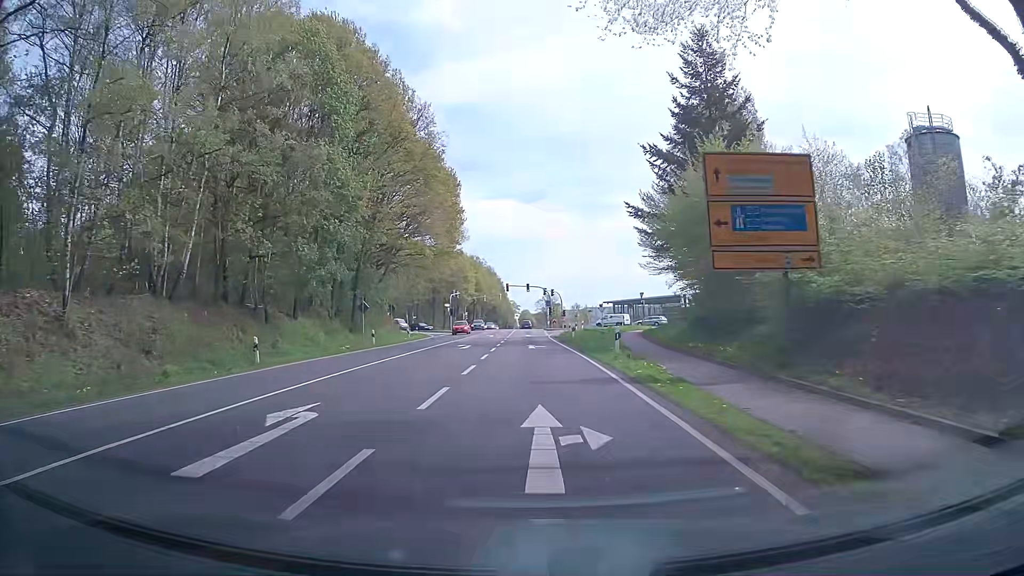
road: primary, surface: asphalt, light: Day
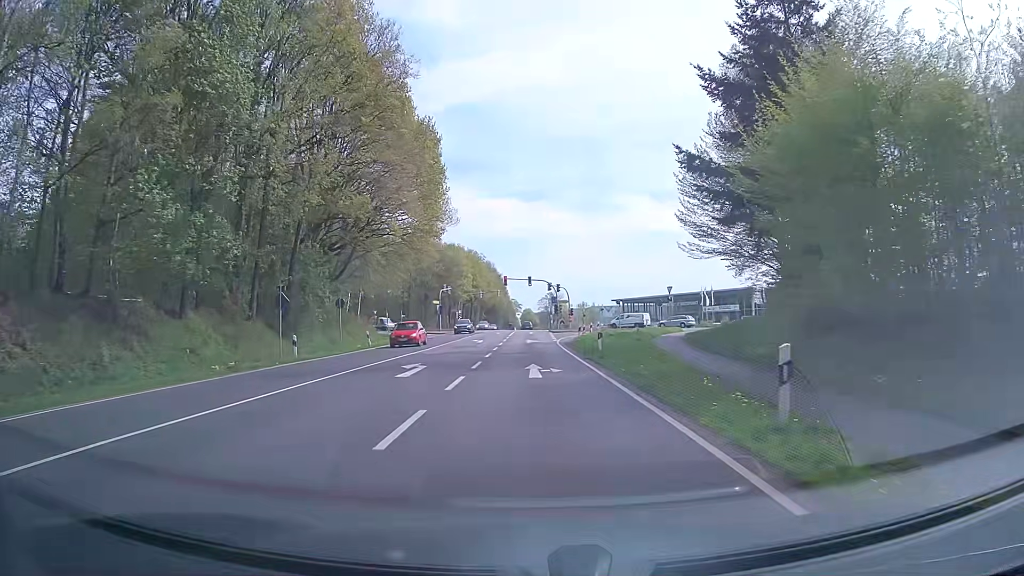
(0.0, +15.2) m; +1°
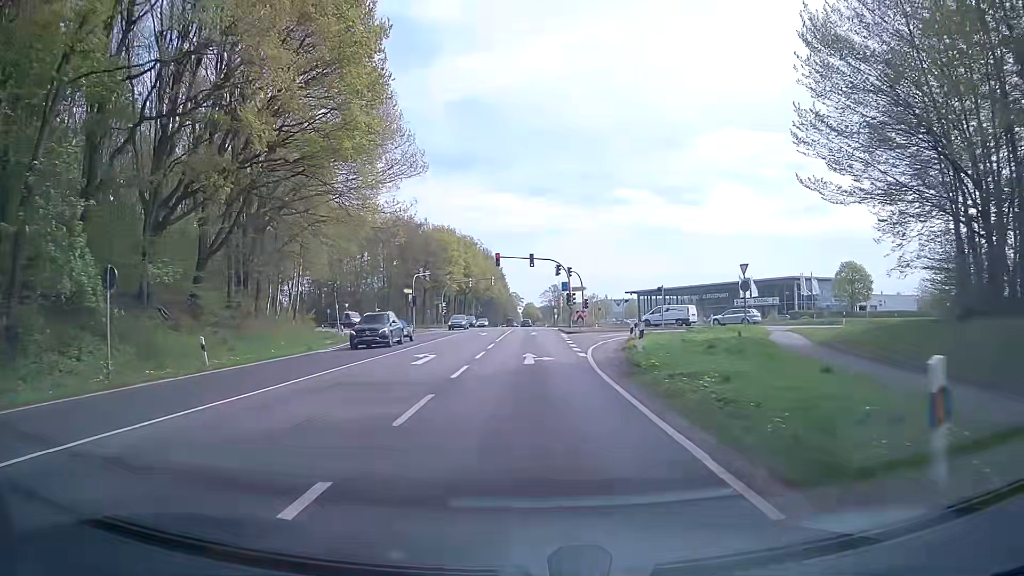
(-0.2, +22.9) m; -1°
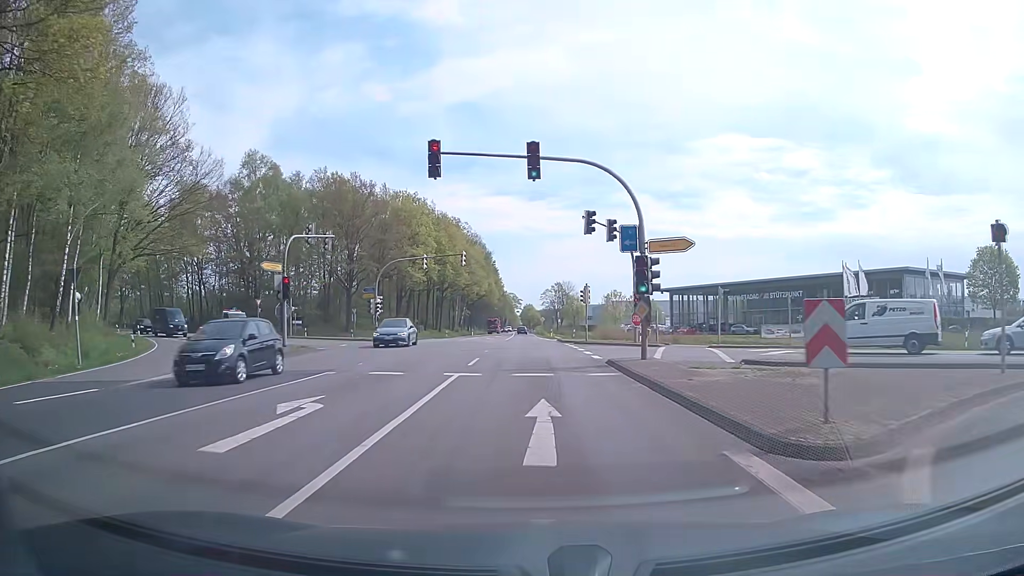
(-0.1, +38.2) m; 0°
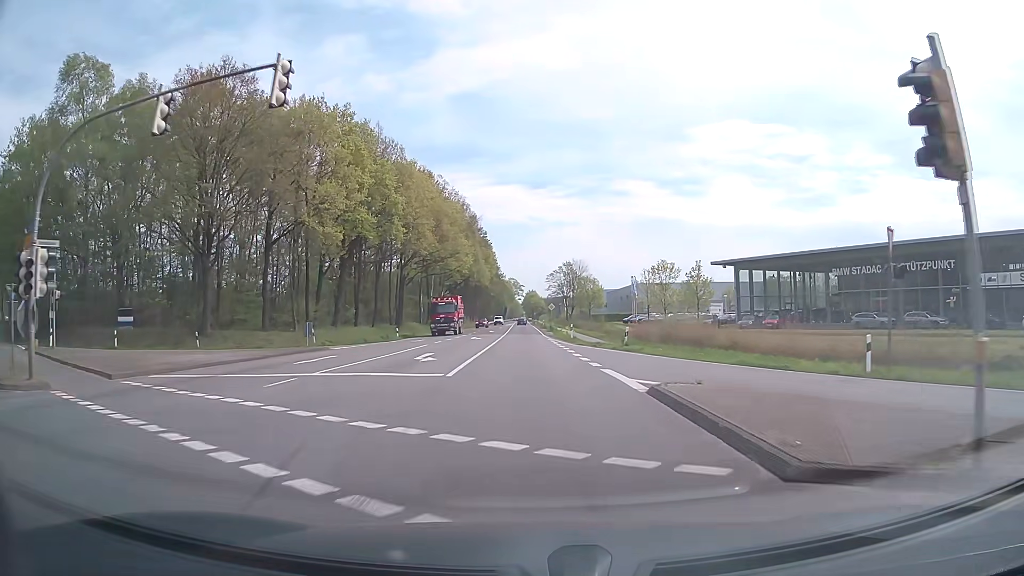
(-0.1, +38.2) m; 0°
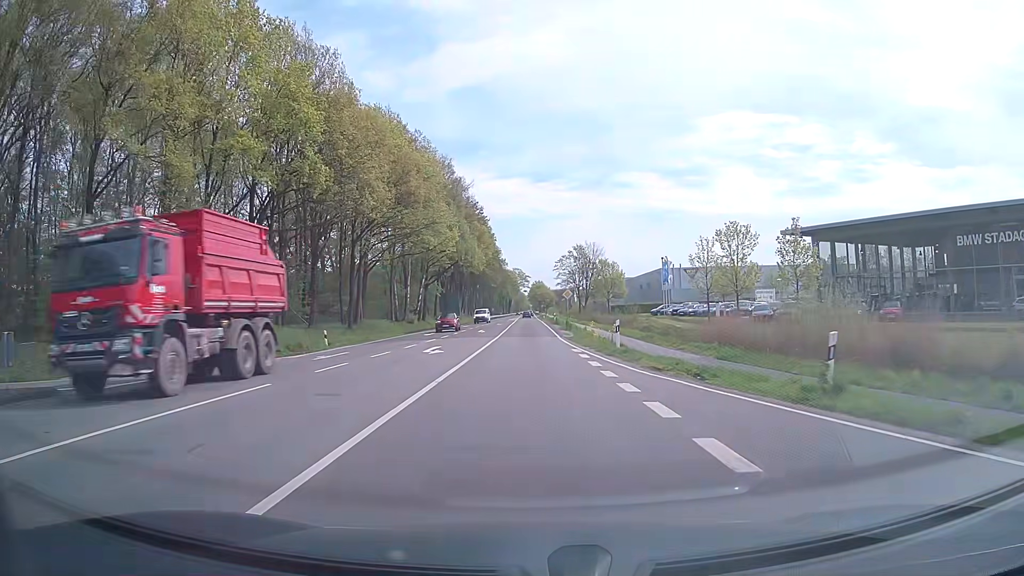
(-0.1, +23.1) m; -1°
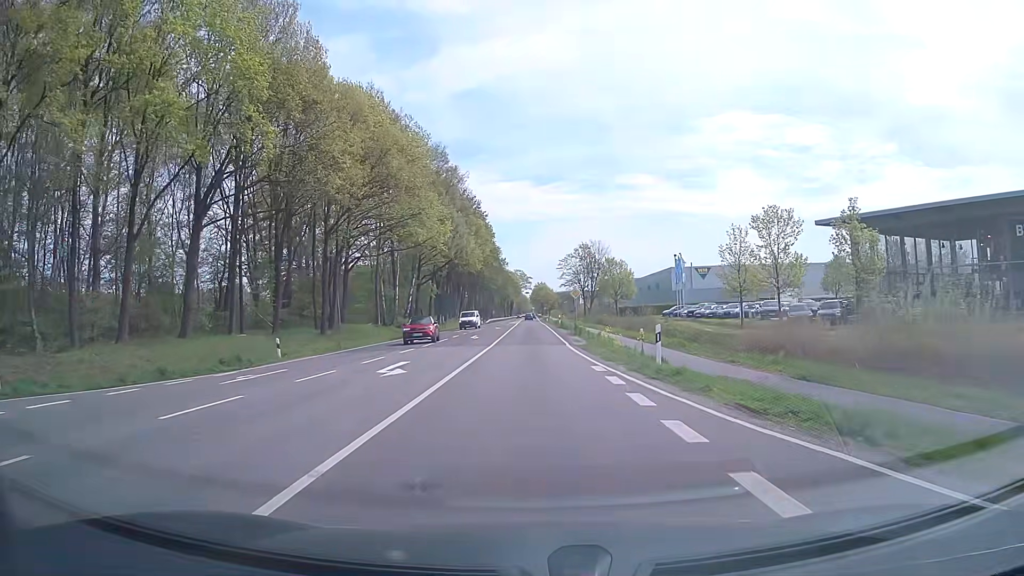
(0.0, +7.7) m; 0°
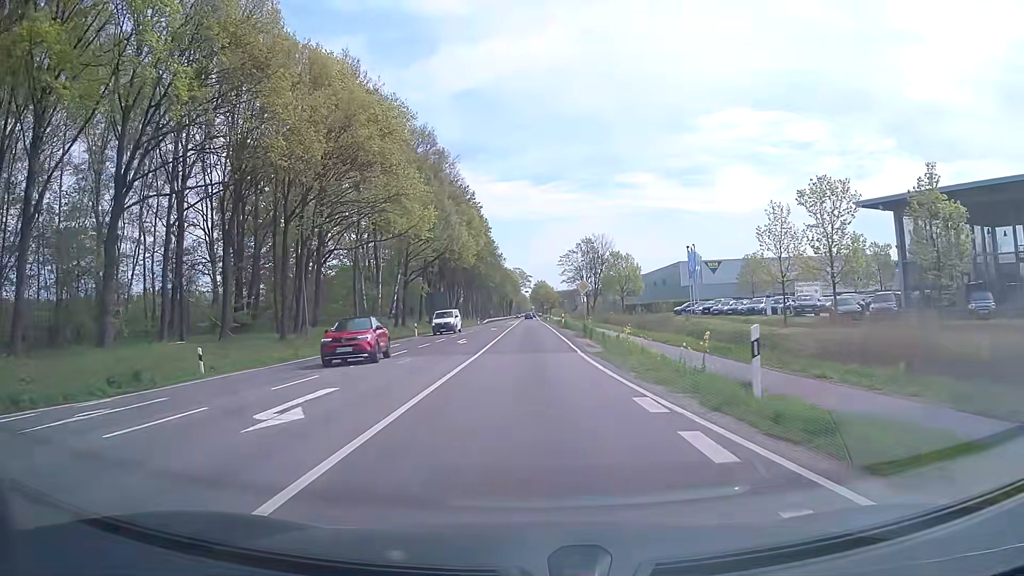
(0.0, +7.7) m; 0°
